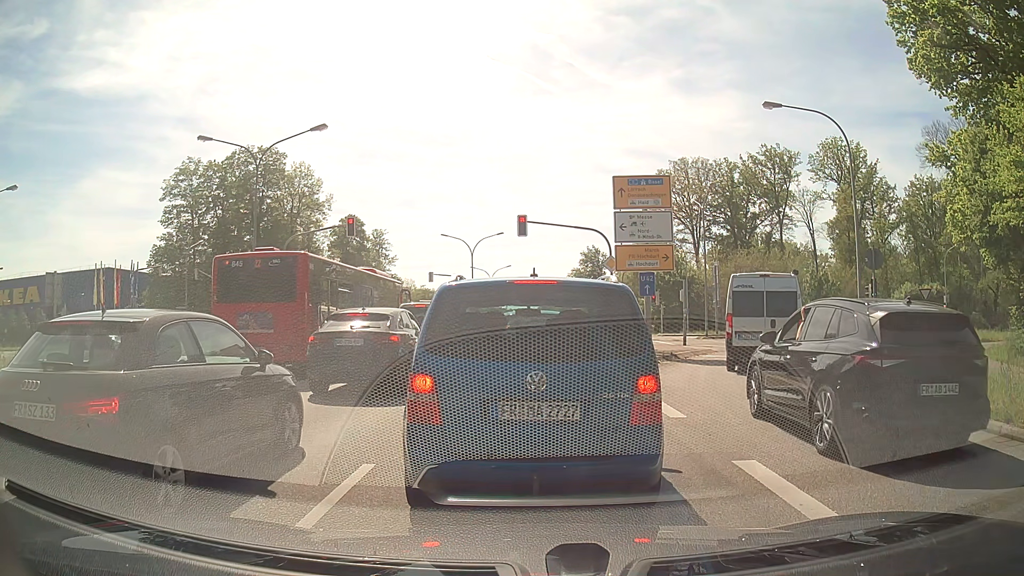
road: primary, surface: asphalt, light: Day
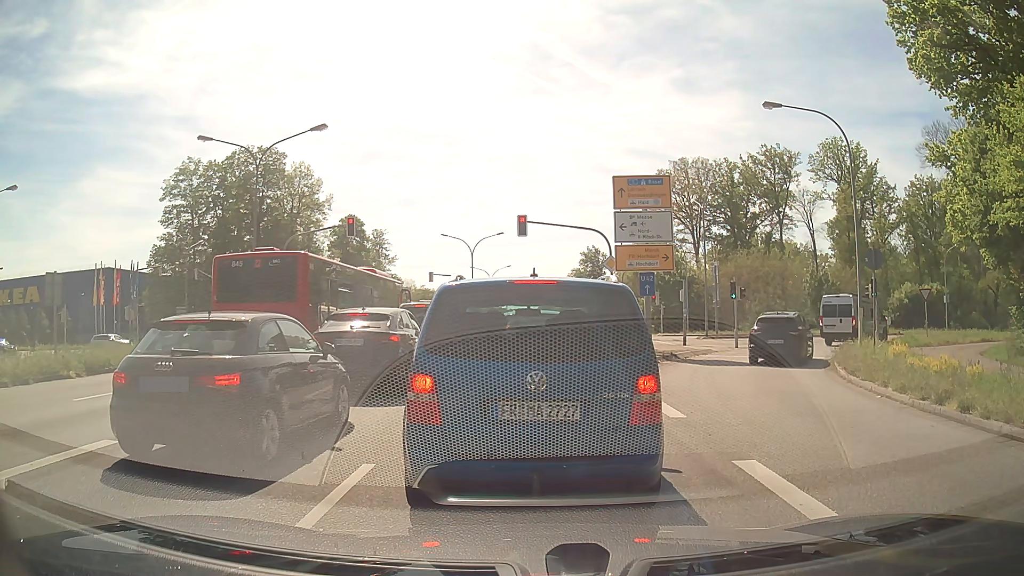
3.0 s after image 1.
(0.0, 0.0) m; 0°
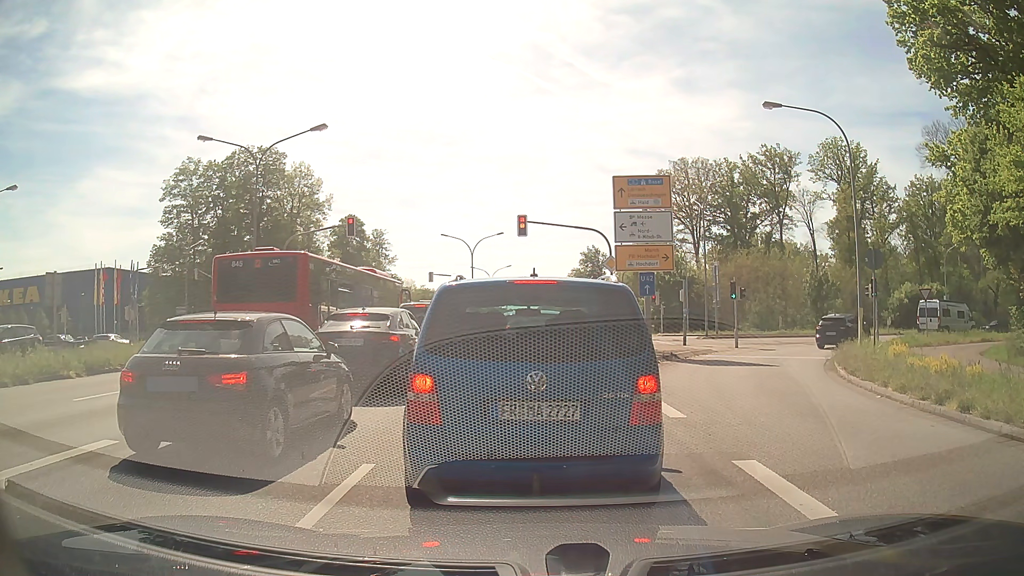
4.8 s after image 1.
(0.0, 0.0) m; 0°
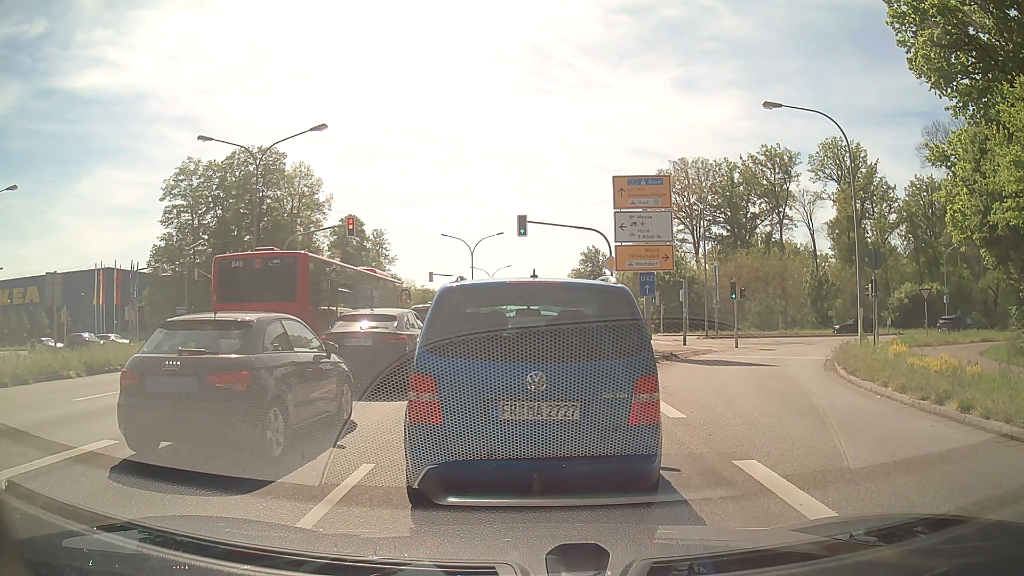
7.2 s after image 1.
(0.0, 0.0) m; 0°
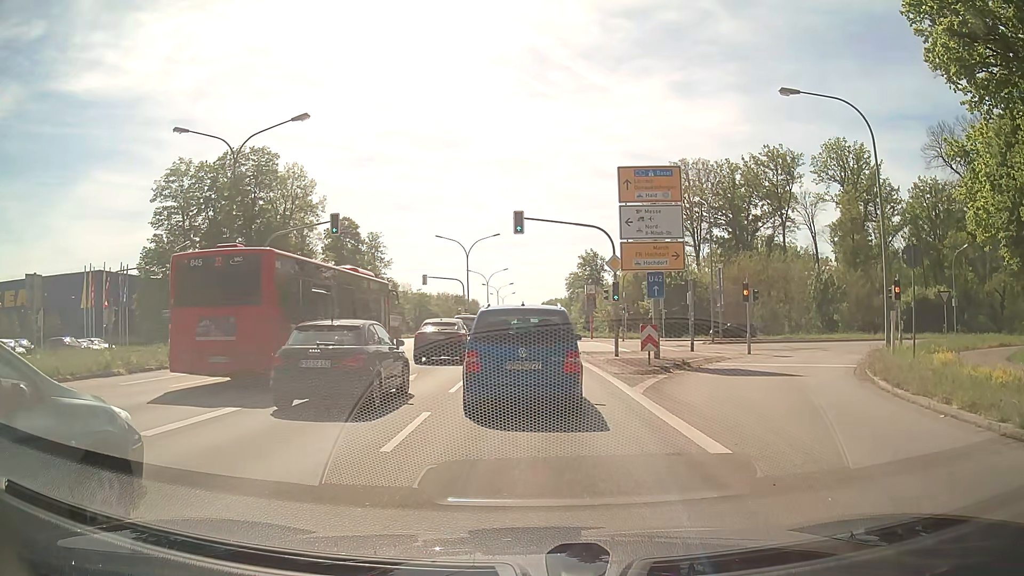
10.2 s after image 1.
(+0.1, +2.5) m; +2°
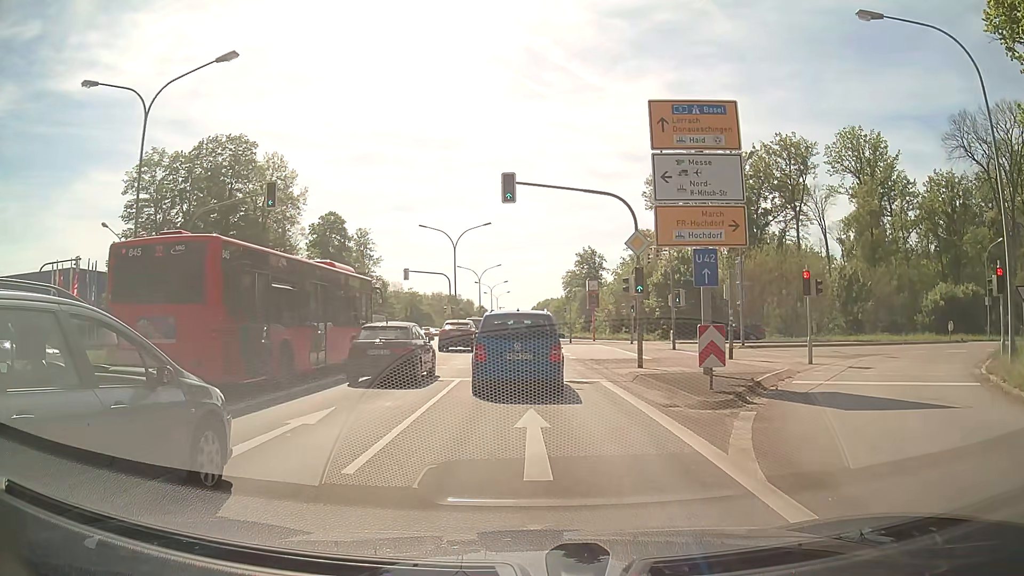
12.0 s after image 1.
(+0.1, +7.6) m; +1°
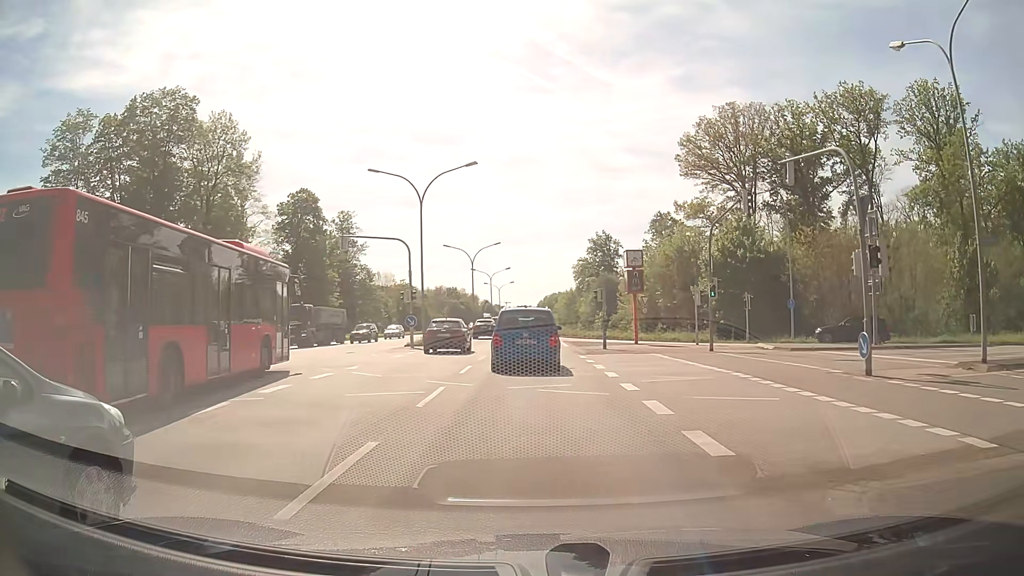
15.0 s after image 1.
(-0.1, +21.3) m; 0°
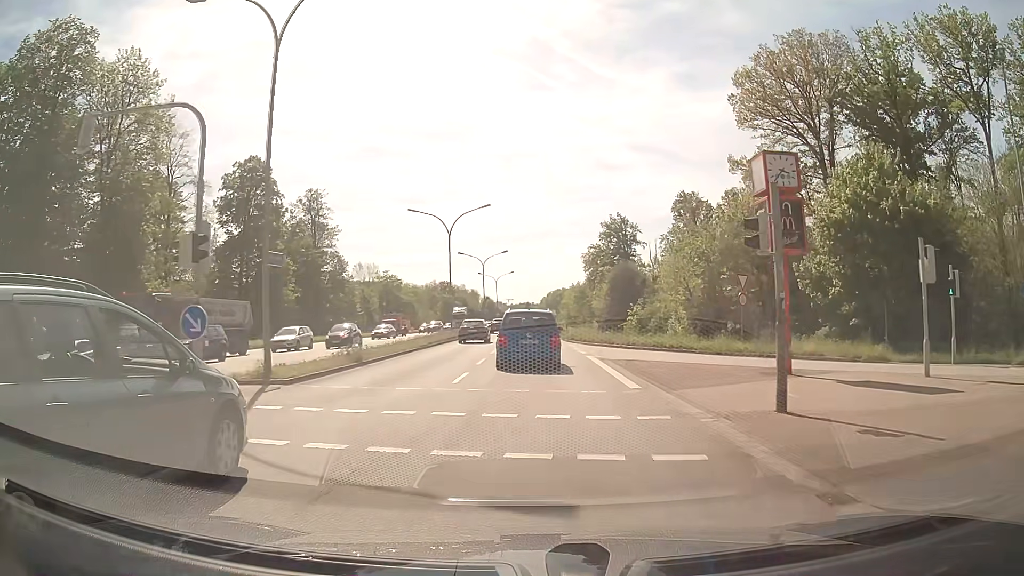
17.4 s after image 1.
(-0.1, +23.4) m; 0°
(0, +10) (0, +20) (0, +30) (0, +40) (0, +50) (0, +60) (0, +70) (0, +80) (0, +90) (0, +100) m
